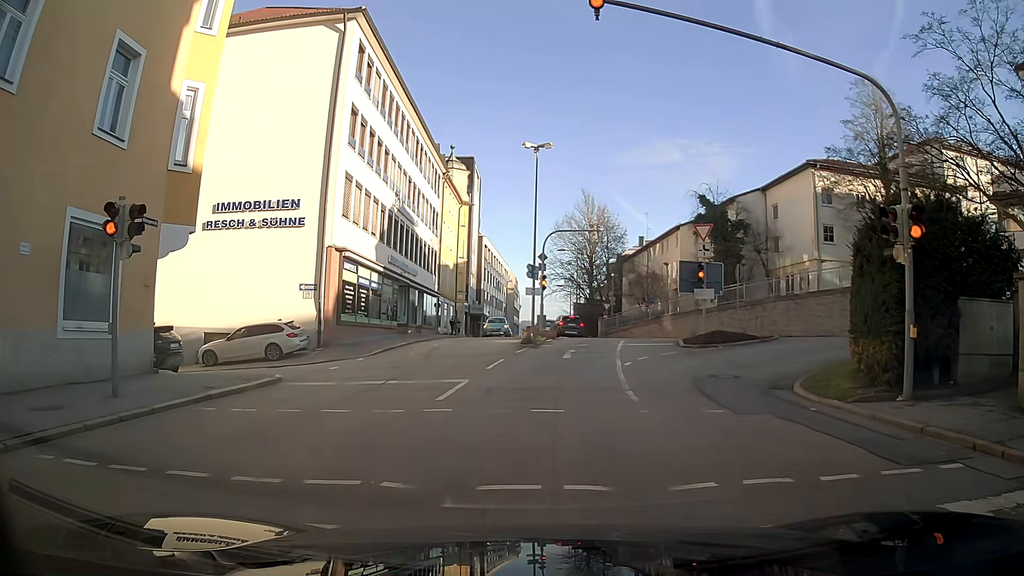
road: tertiary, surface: asphalt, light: Day
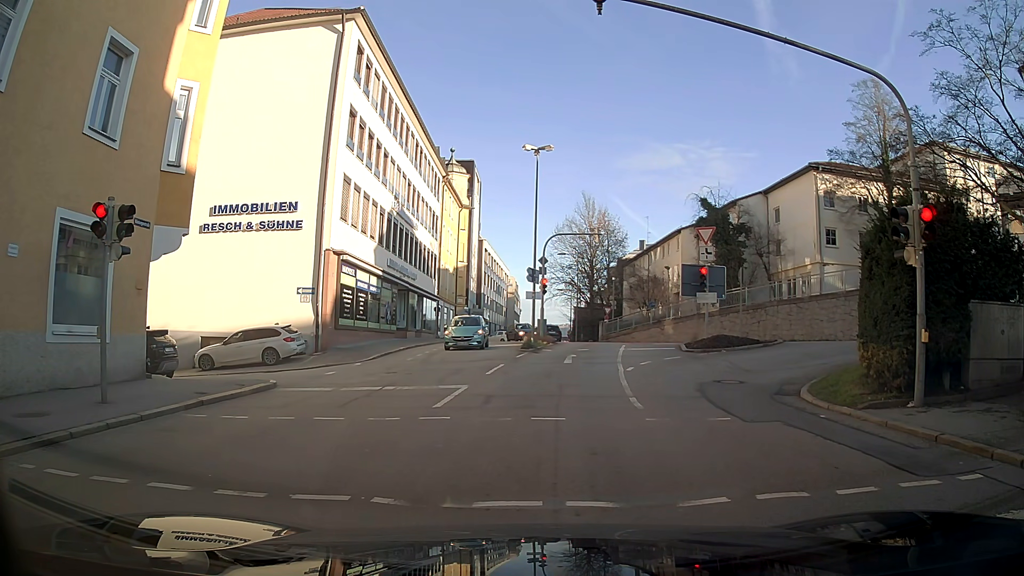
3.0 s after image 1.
(0.0, +0.4) m; 0°
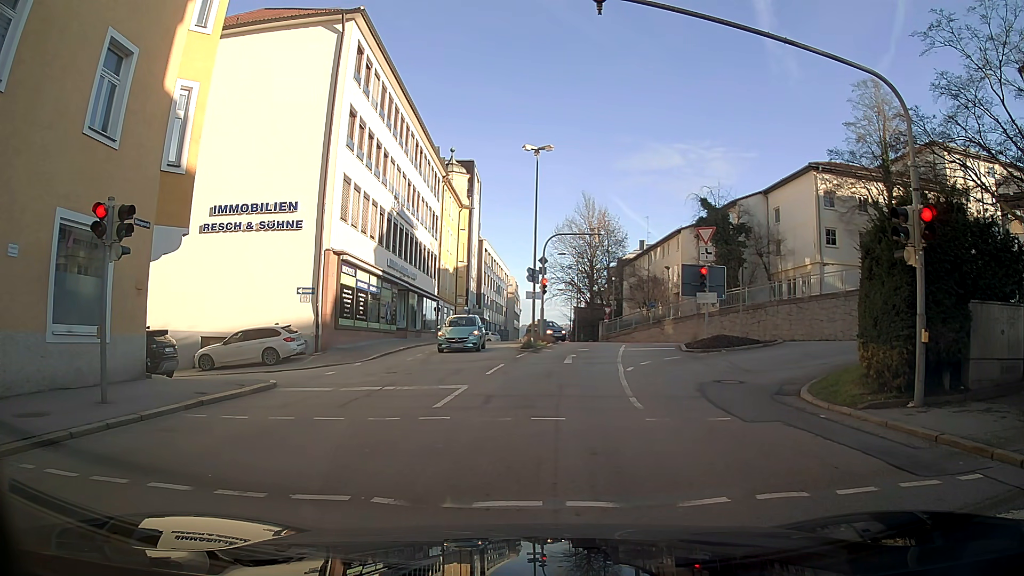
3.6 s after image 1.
(0.0, 0.0) m; 0°
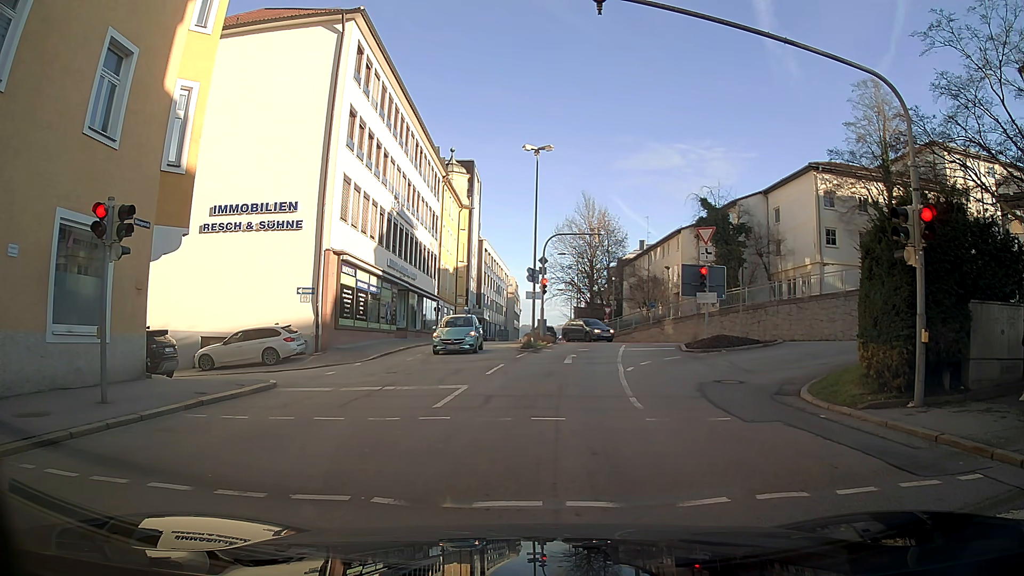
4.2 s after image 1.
(0.0, 0.0) m; 0°
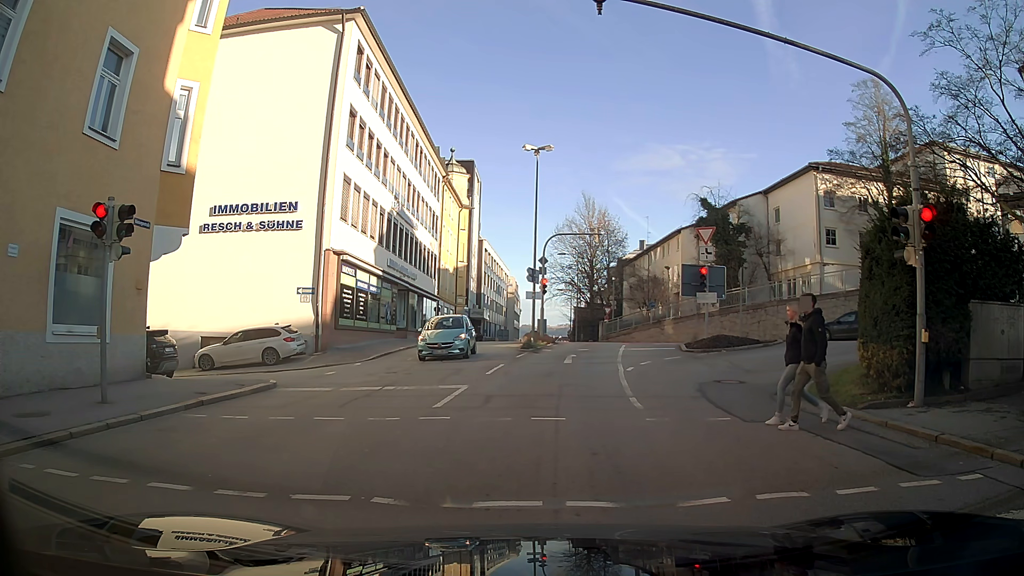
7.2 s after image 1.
(0.0, 0.0) m; 0°
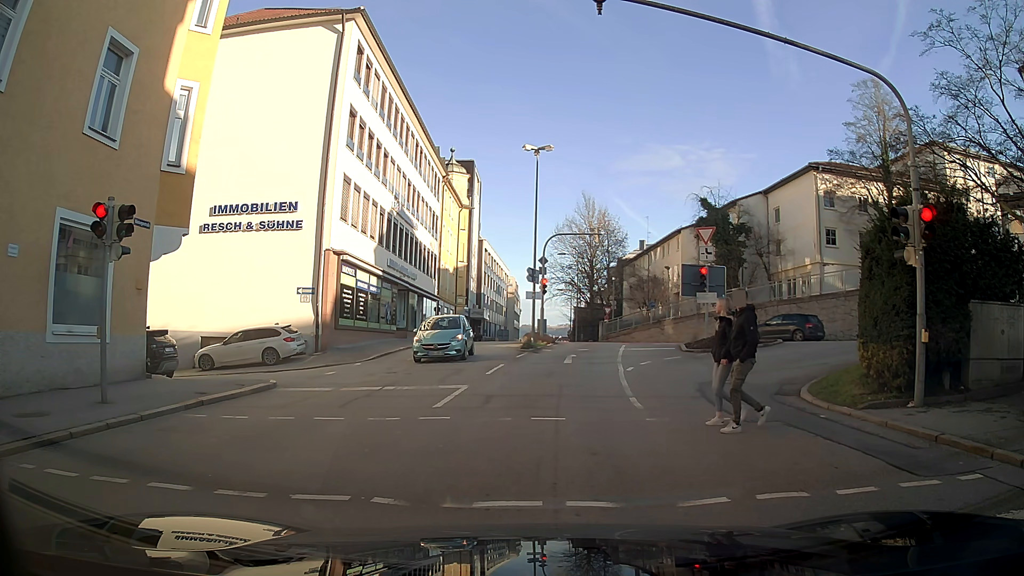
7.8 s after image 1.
(0.0, 0.0) m; 0°
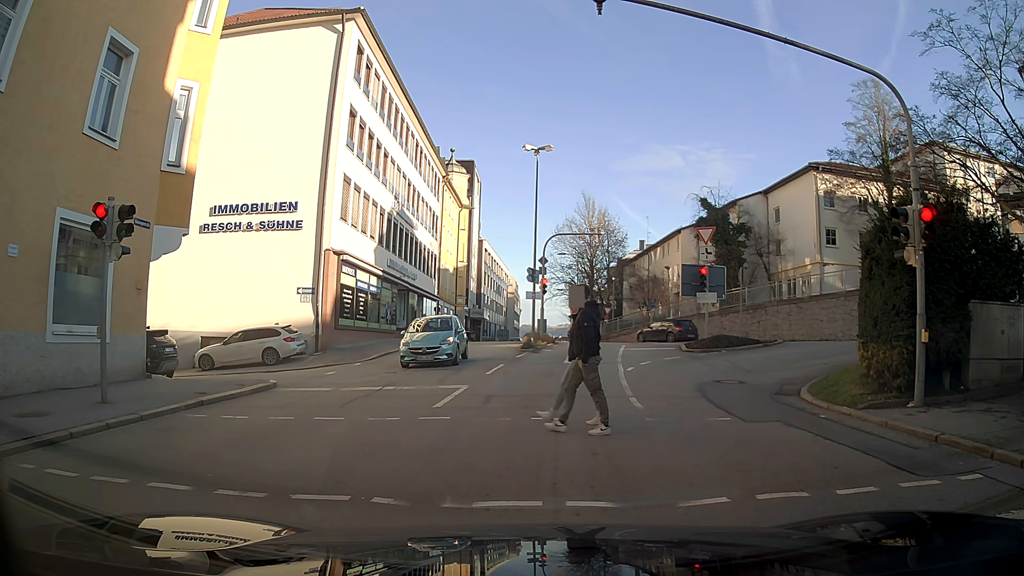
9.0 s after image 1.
(0.0, 0.0) m; 0°
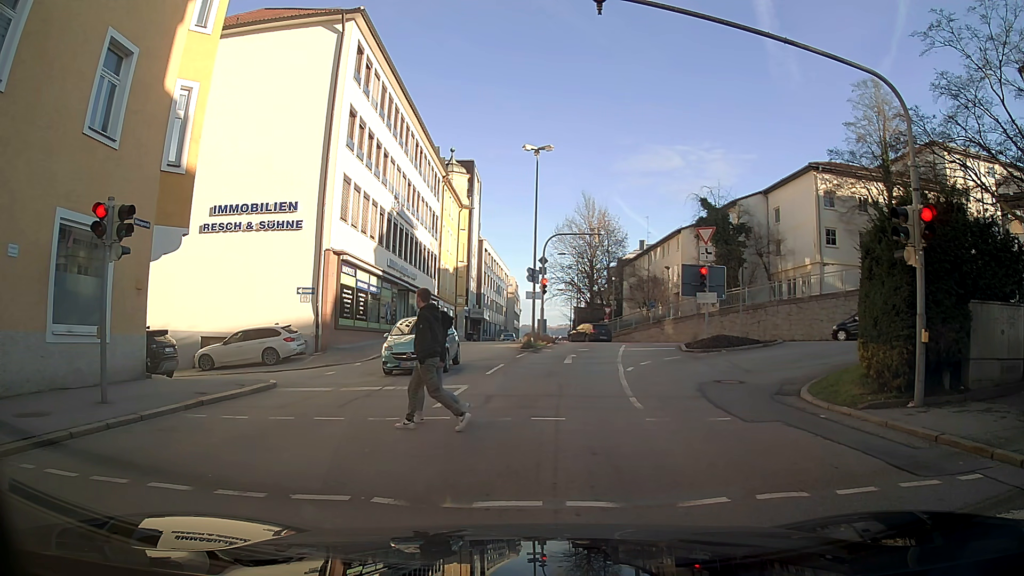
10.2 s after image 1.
(0.0, 0.0) m; 0°
(-1, +10) (-5, +19) (-14, +20) (-24, +19) (-34, +18) (-44, +17) (-54, +16) (-64, +14) (-74, +13) (-84, +11) m
